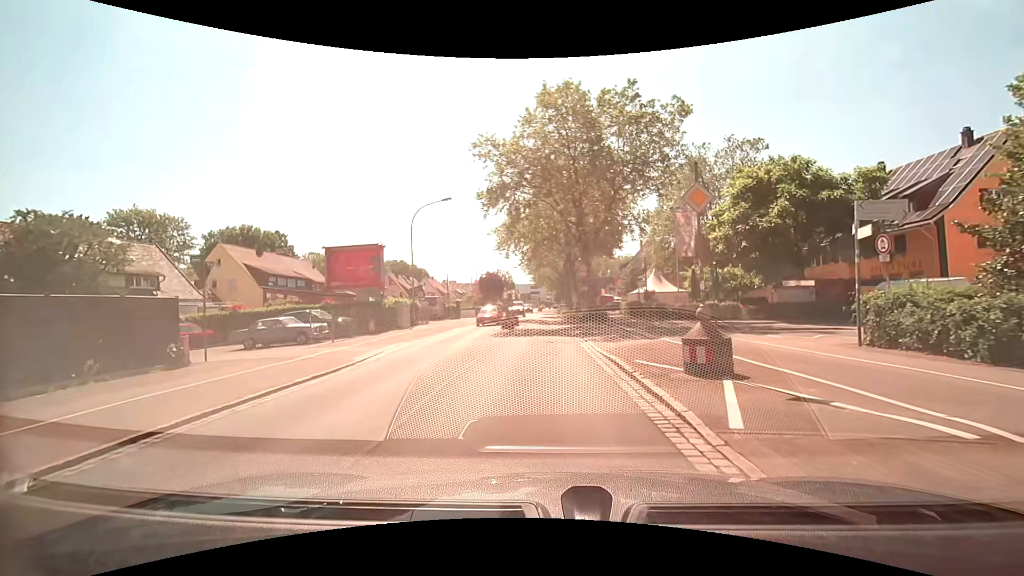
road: secondary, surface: asphalt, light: Day
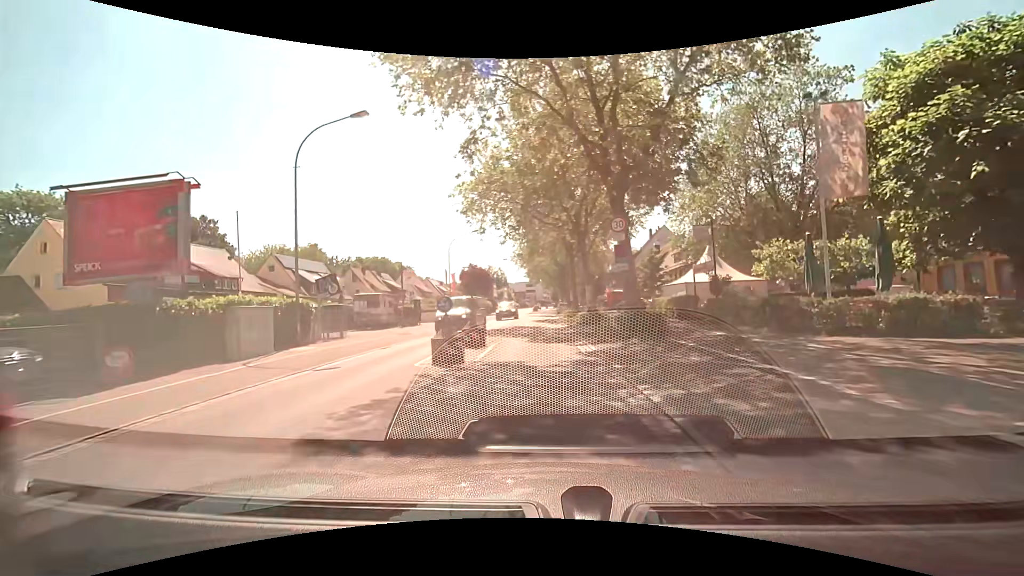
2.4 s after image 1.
(+0.1, +17.6) m; 0°
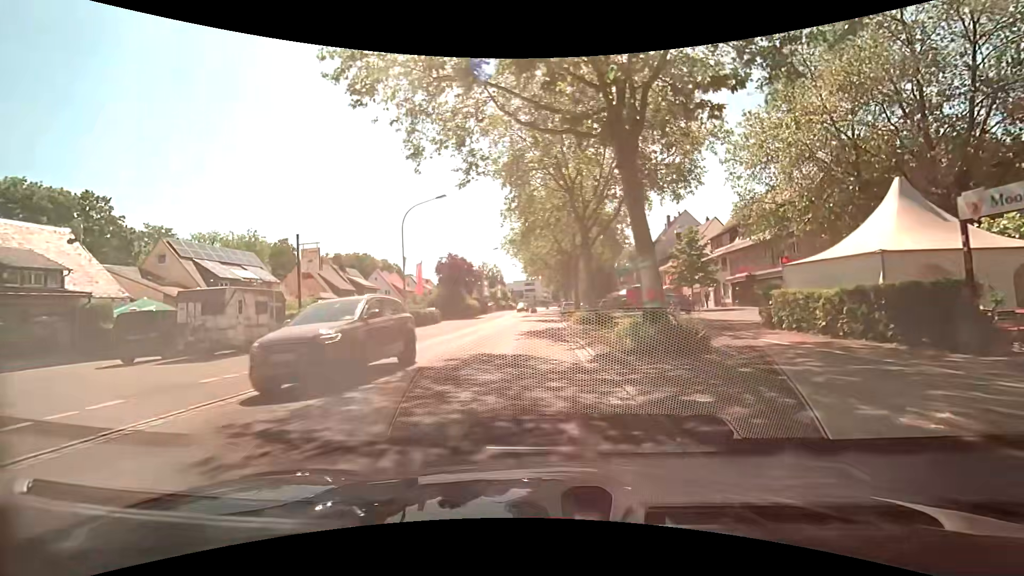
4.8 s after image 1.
(0.0, +17.3) m; 0°
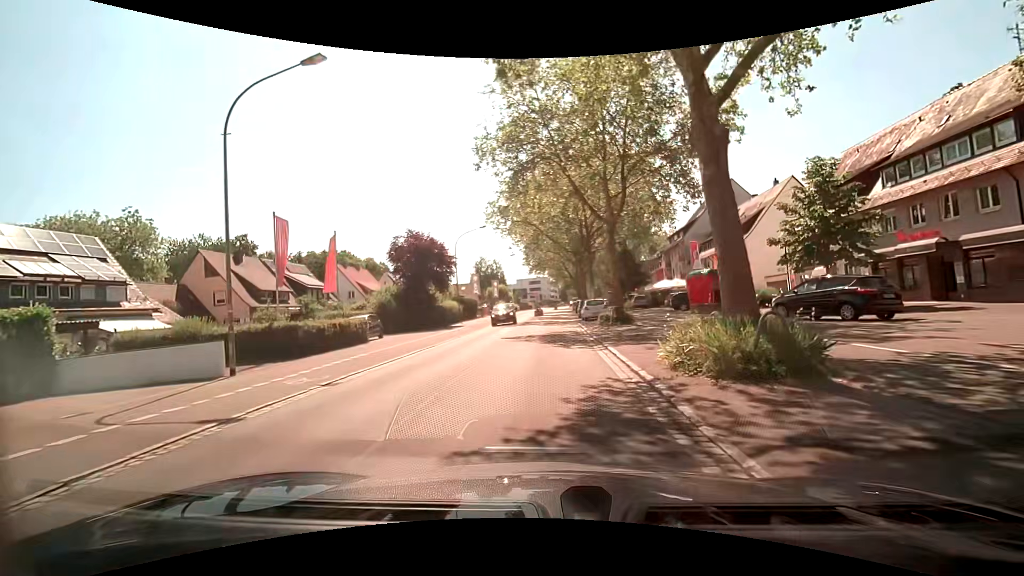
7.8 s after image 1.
(-0.2, +21.2) m; -1°
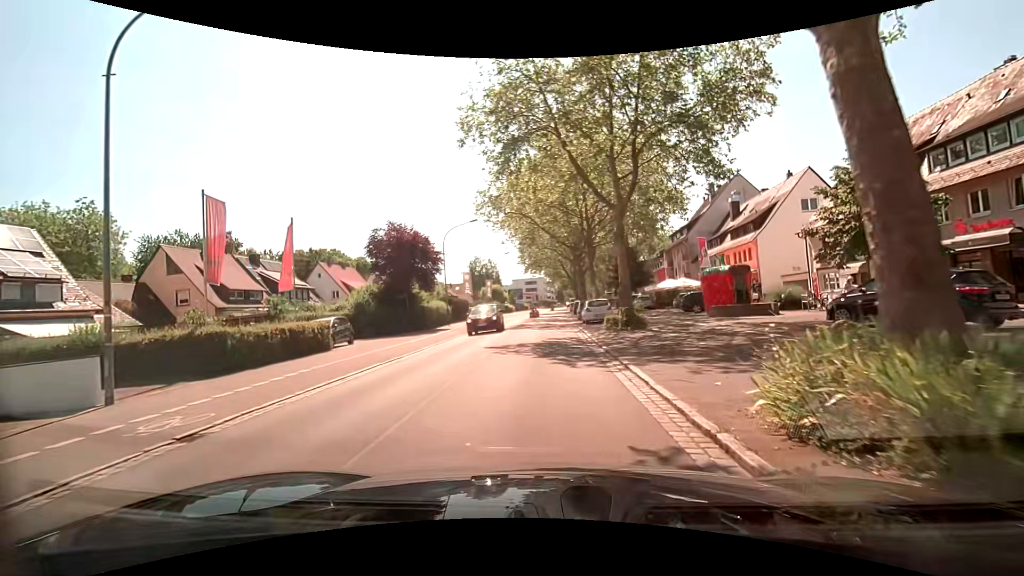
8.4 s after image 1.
(0.0, +4.2) m; 0°
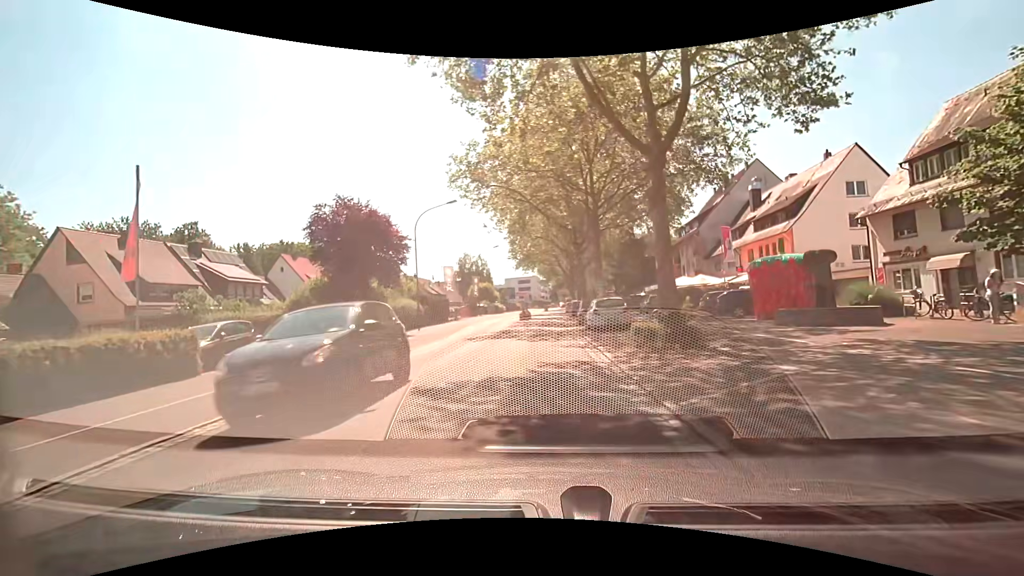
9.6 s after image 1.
(+0.1, +8.4) m; 0°
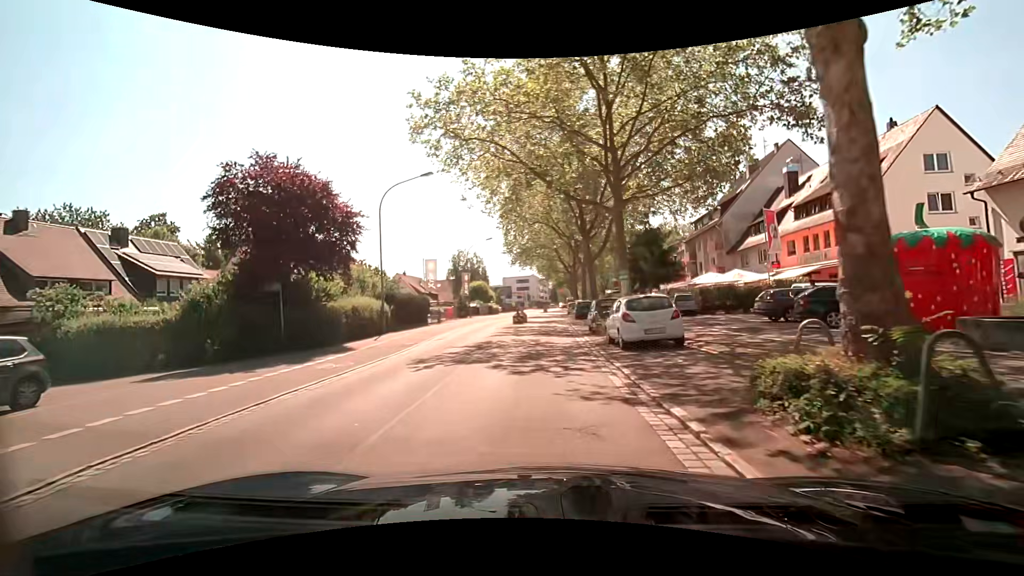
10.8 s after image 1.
(+0.1, +8.3) m; +1°
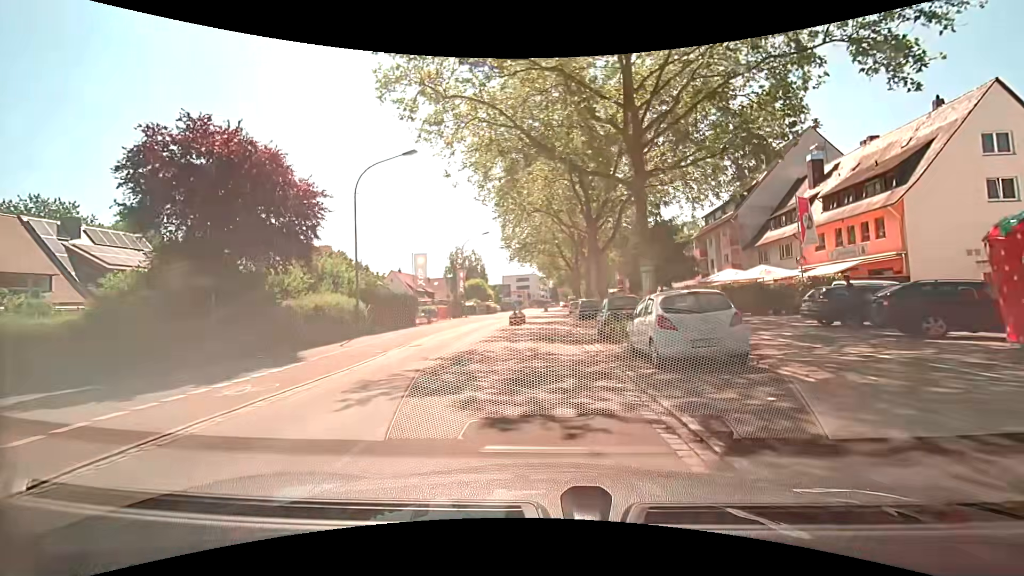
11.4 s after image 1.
(0.0, +4.2) m; -1°
(0, +10) (0, +20) (+1, +30) (+1, +40) (+1, +50) (+2, +60) (+2, +70) (+3, +80) (+3, +90) (+4, +100) m
